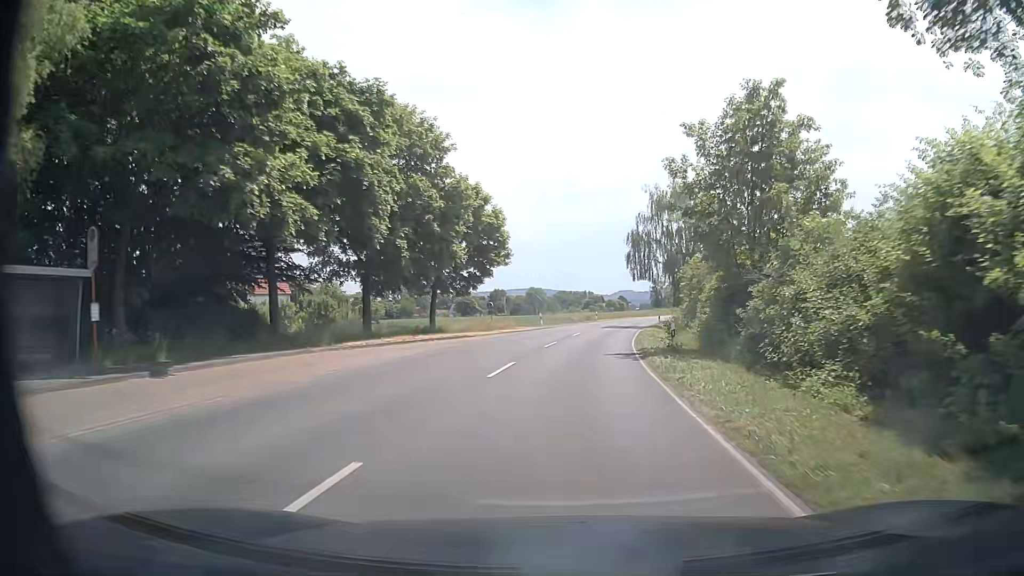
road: secondary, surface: asphalt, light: Day
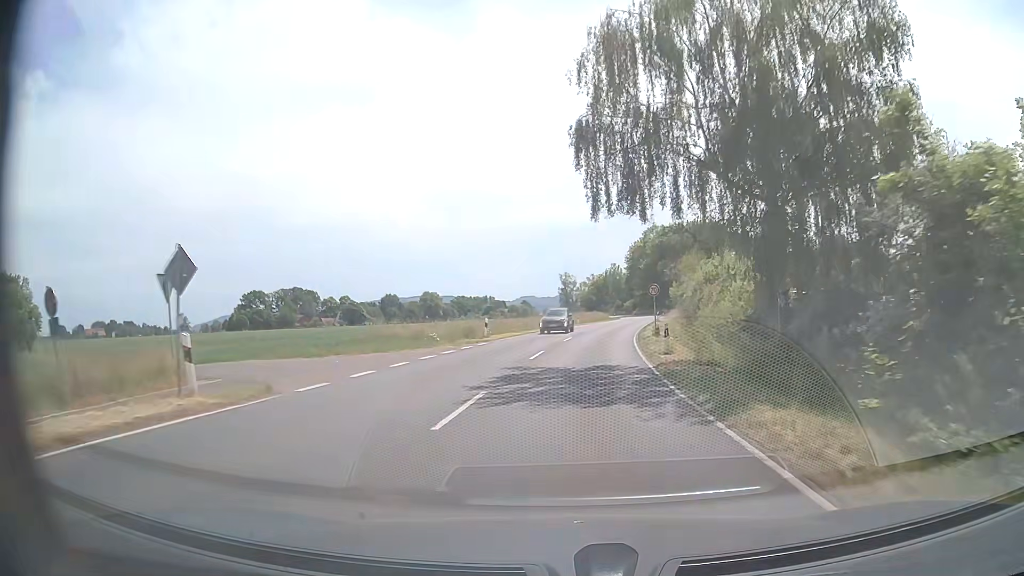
(+3.1, +41.9) m; +8°
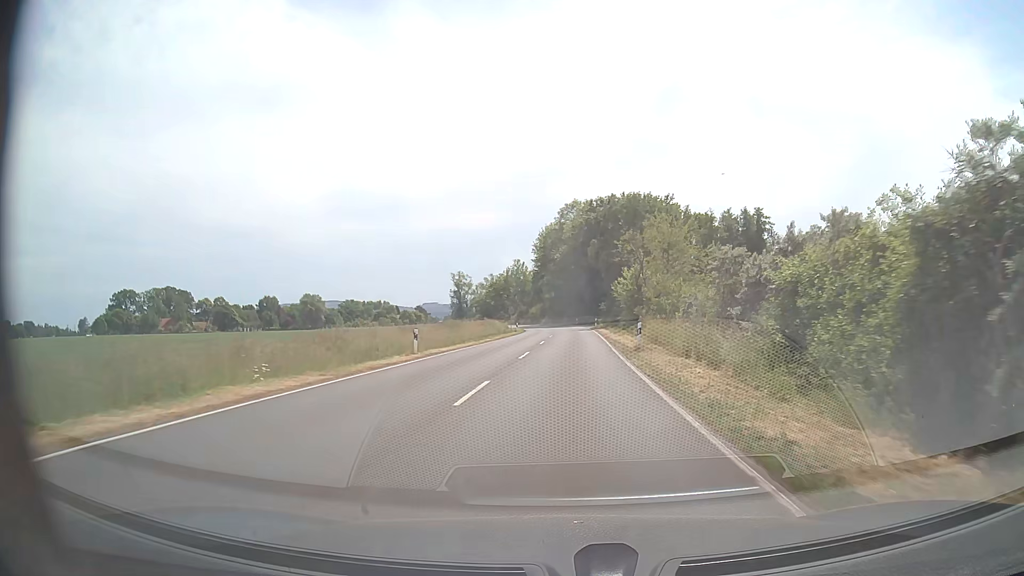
(+3.9, +45.7) m; +9°
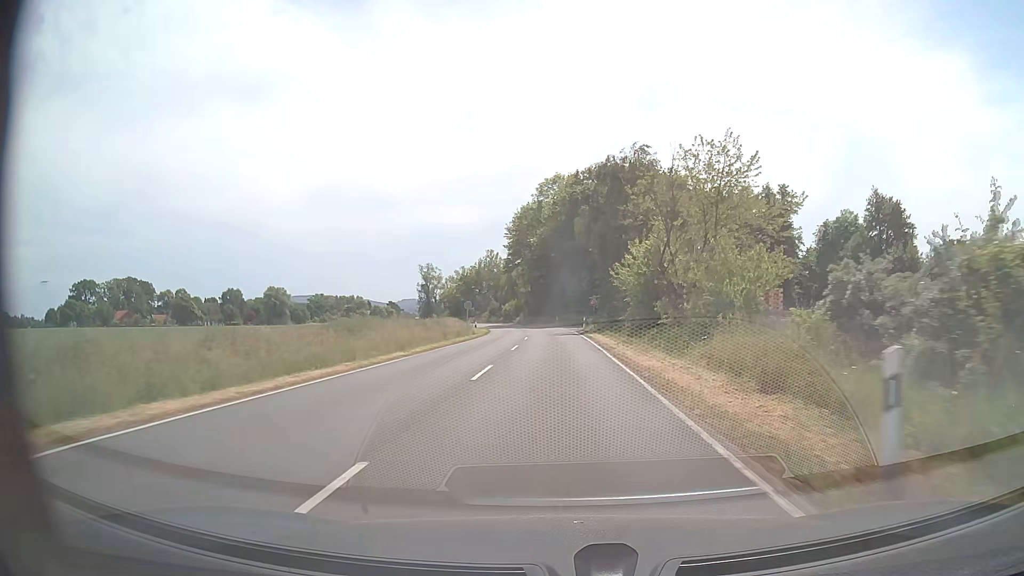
(+0.4, +20.6) m; +2°
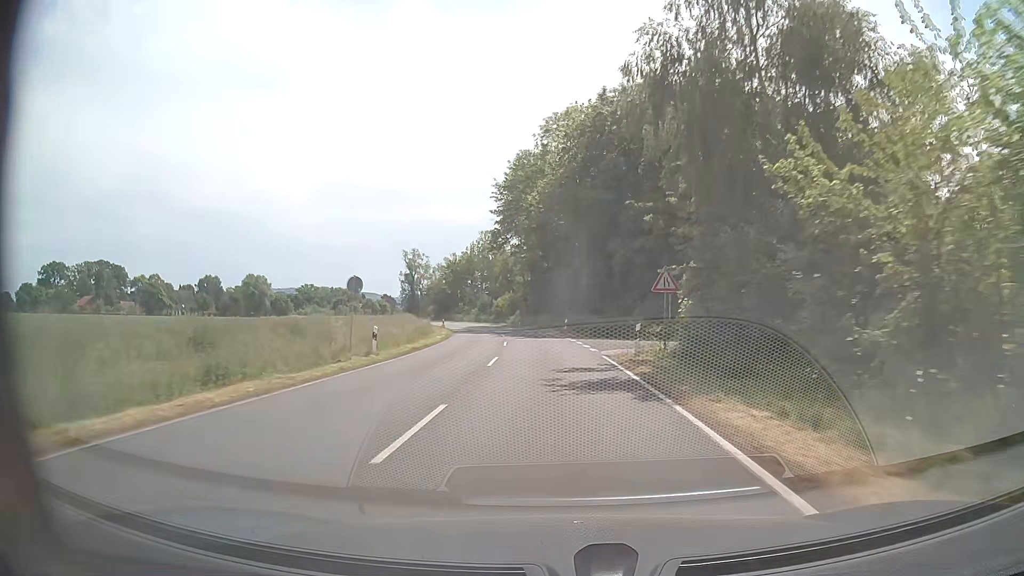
(-0.1, +32.3) m; -1°
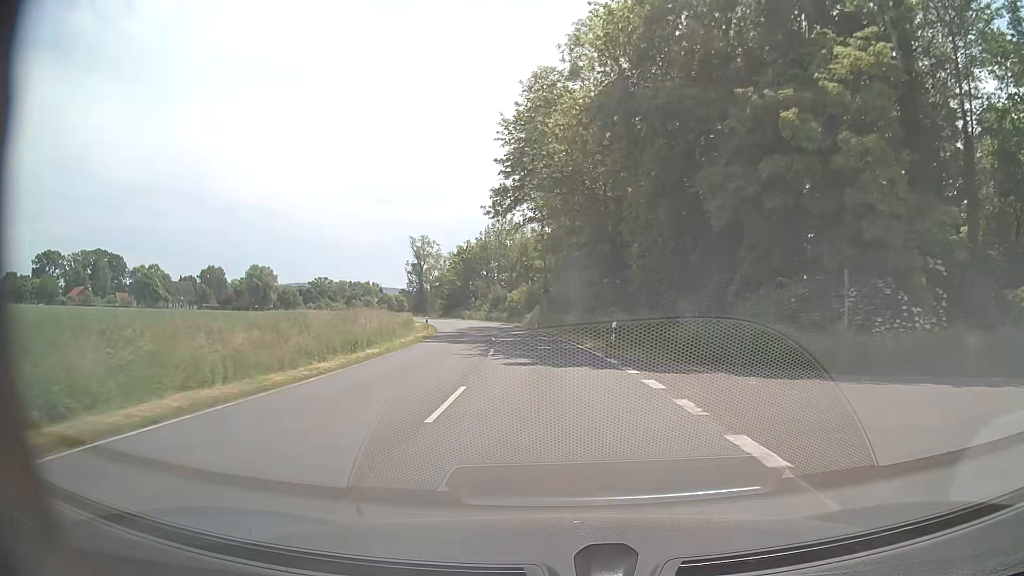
(-0.4, +22.1) m; -2°
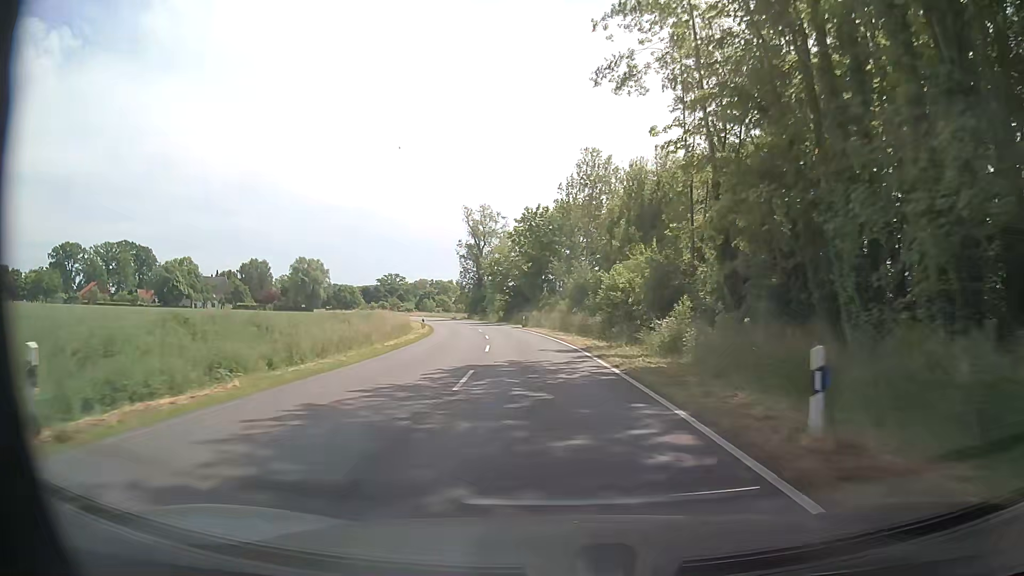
(-3.0, +44.9) m; -8°
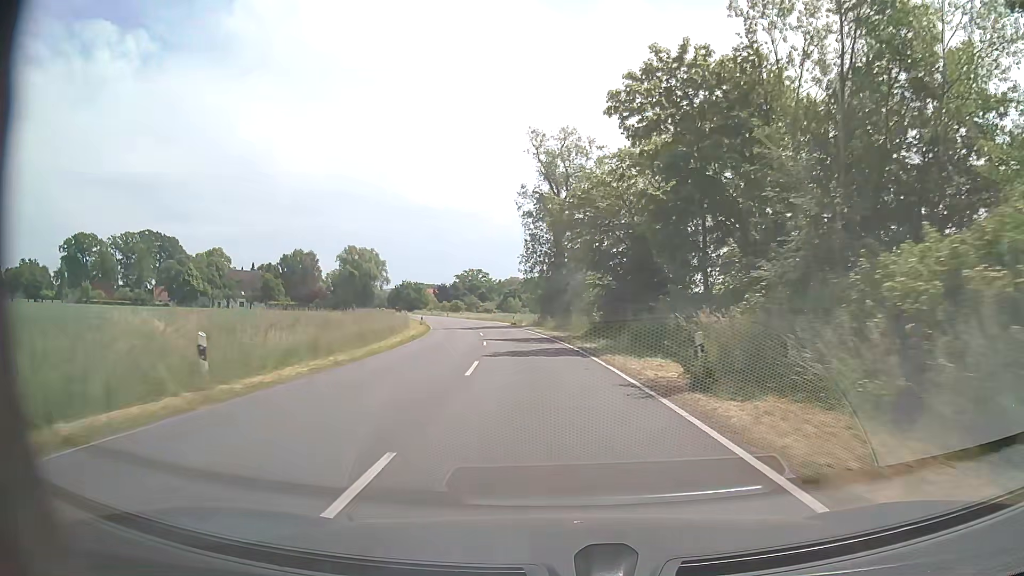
(-3.4, +45.6) m; -8°
